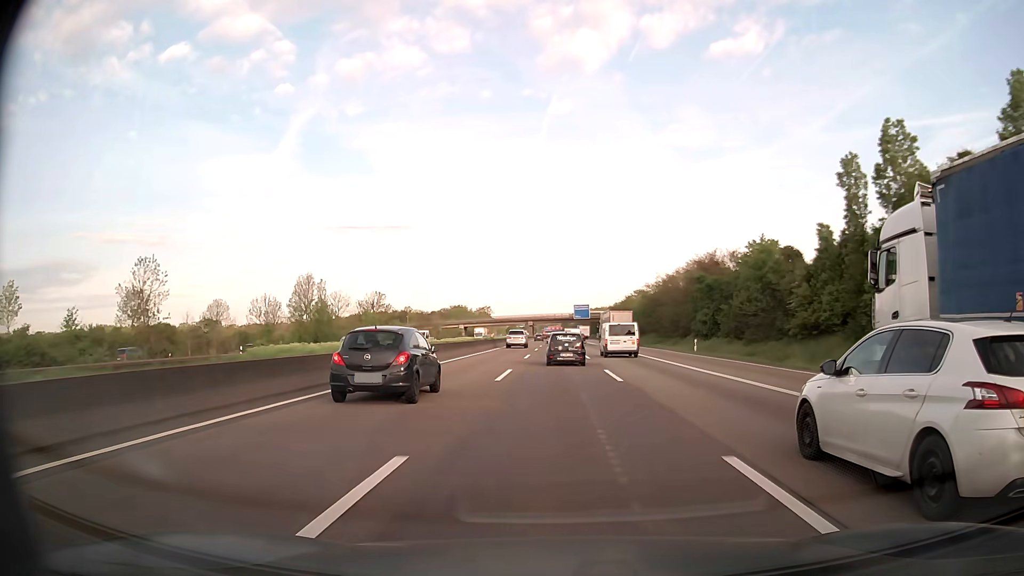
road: motorway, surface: asphalt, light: Day
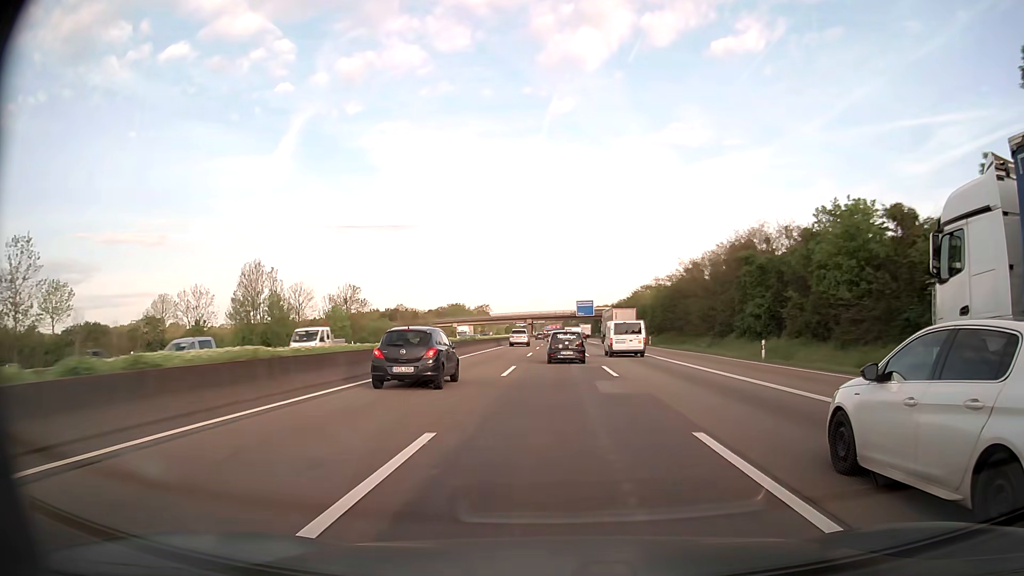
(0.0, +16.3) m; 0°
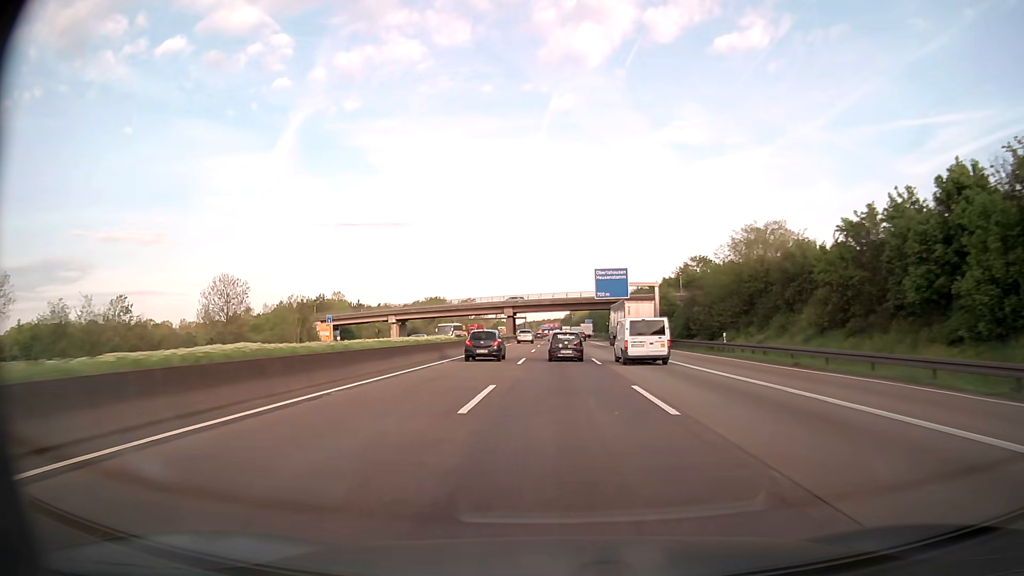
(0.0, +81.8) m; 0°
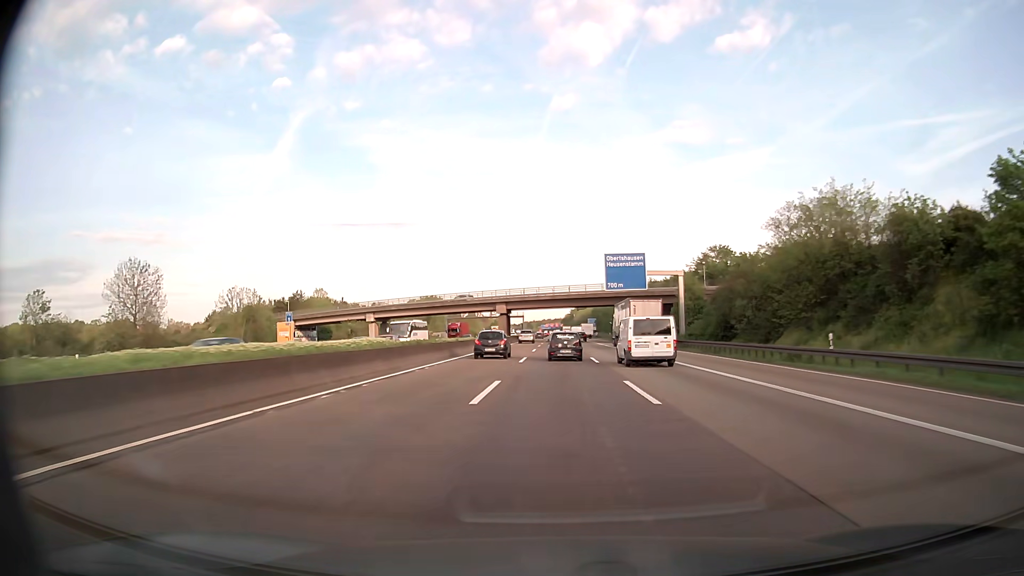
(0.0, +16.4) m; 0°
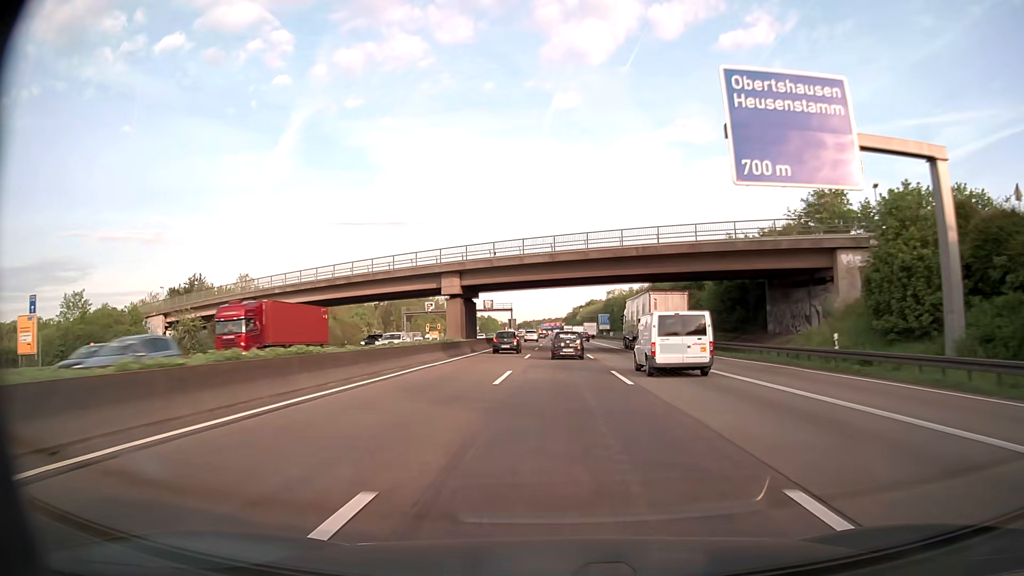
(0.0, +49.1) m; 0°
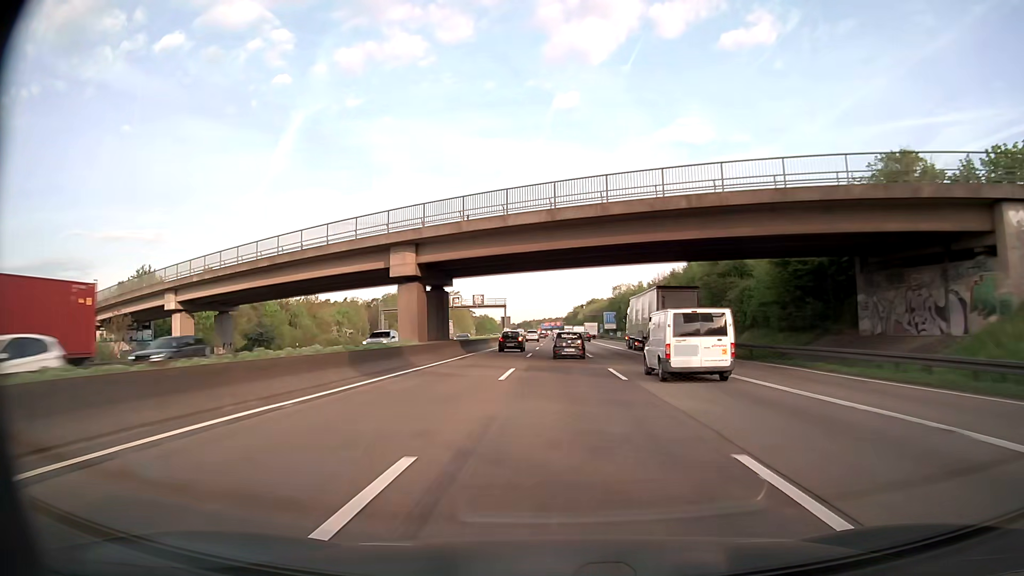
(0.0, +16.4) m; 0°
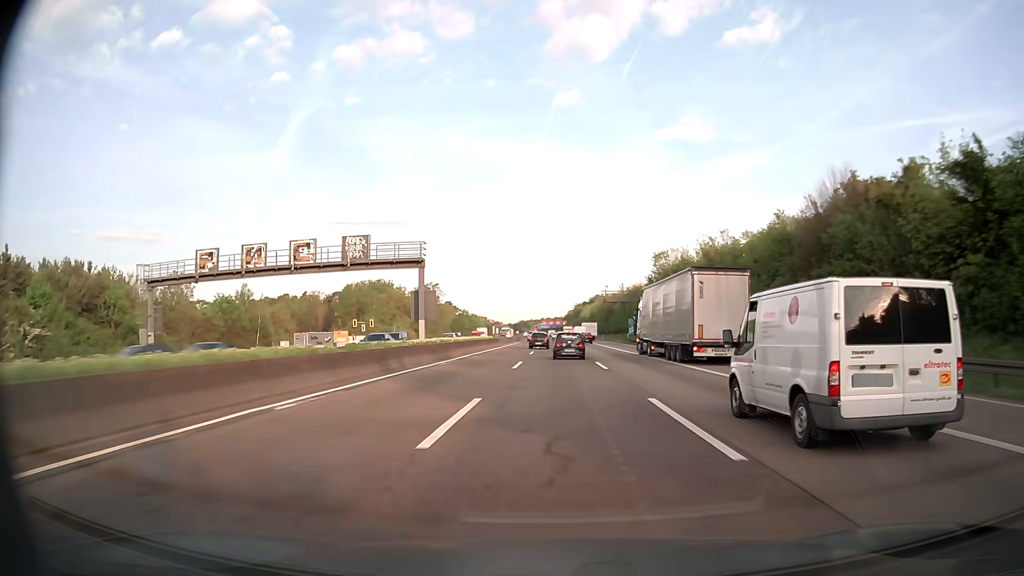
(+0.1, +65.4) m; 0°
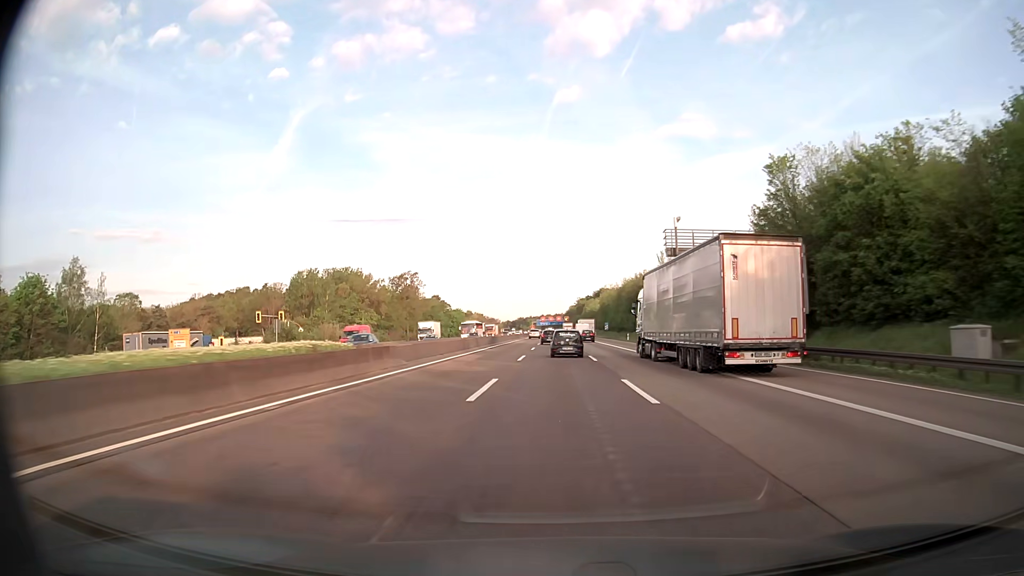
(-0.1, +48.8) m; 0°
(0, +10) (0, +20) (0, +30) (0, +40) (0, +50) (0, +60) (0, +70) (0, +80) (0, +90) (0, +100) m
